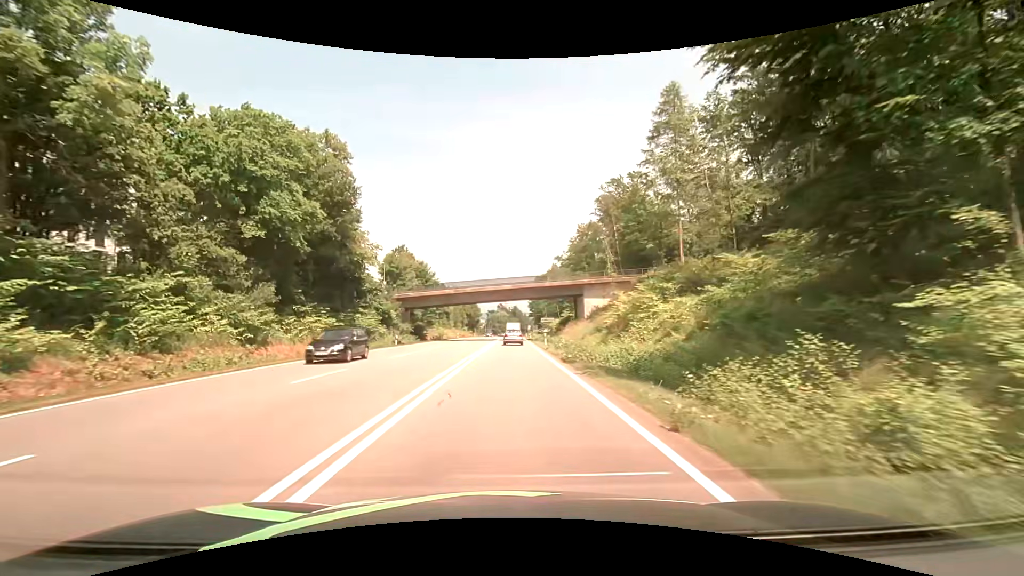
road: secondary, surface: asphalt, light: Day
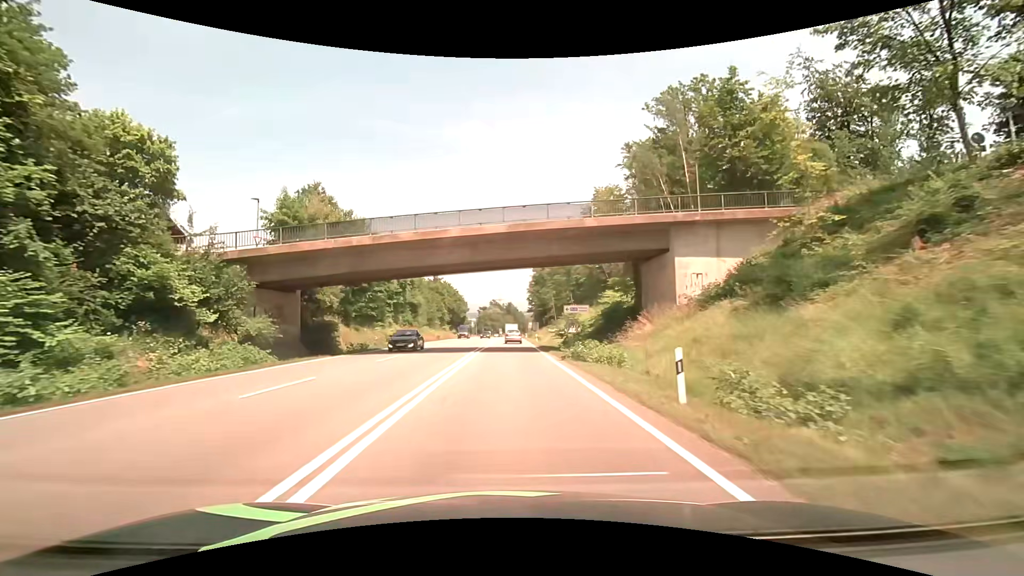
(0.0, +36.8) m; 0°
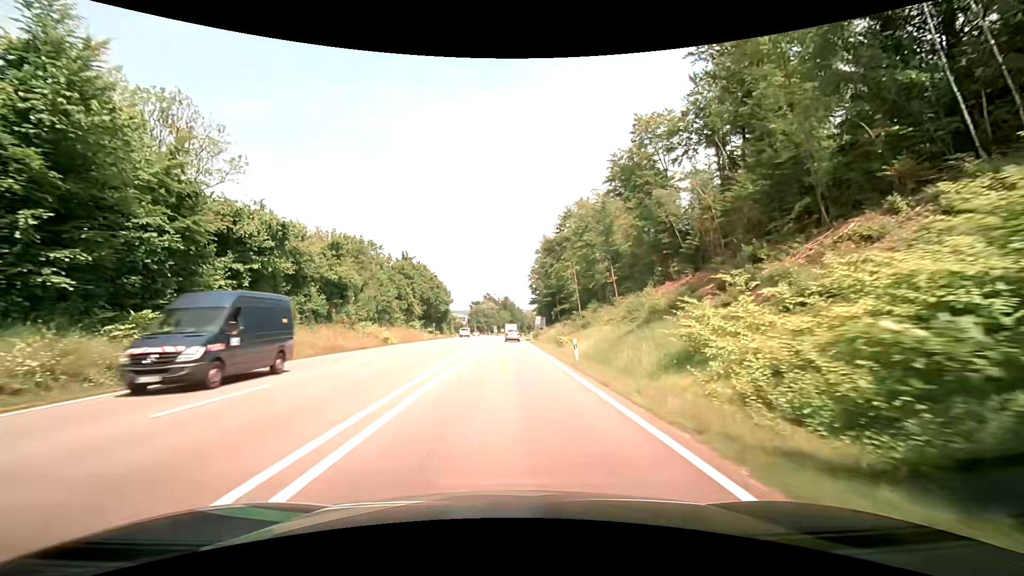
(+0.1, +36.7) m; +2°
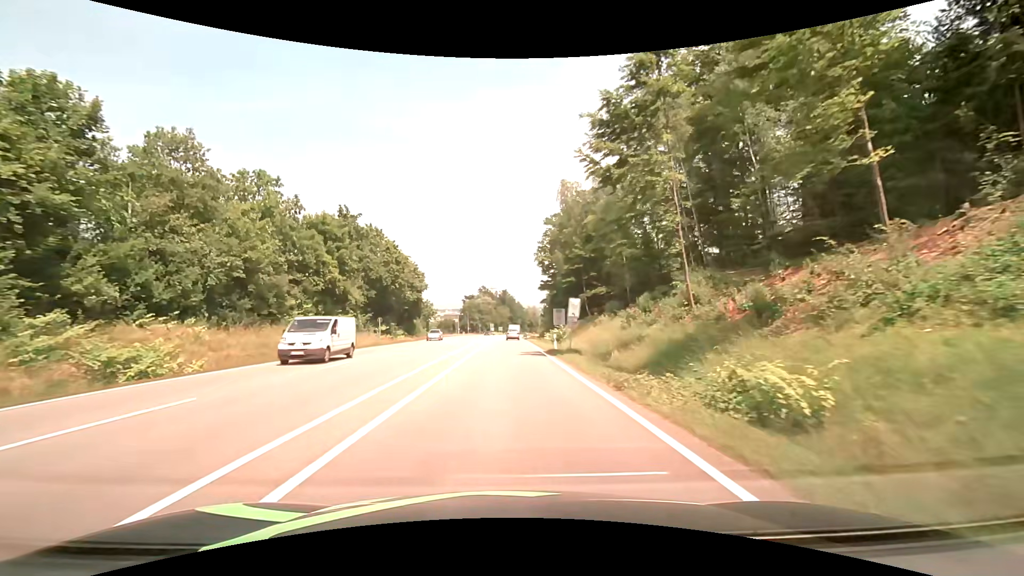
(-1.0, +36.7) m; -2°
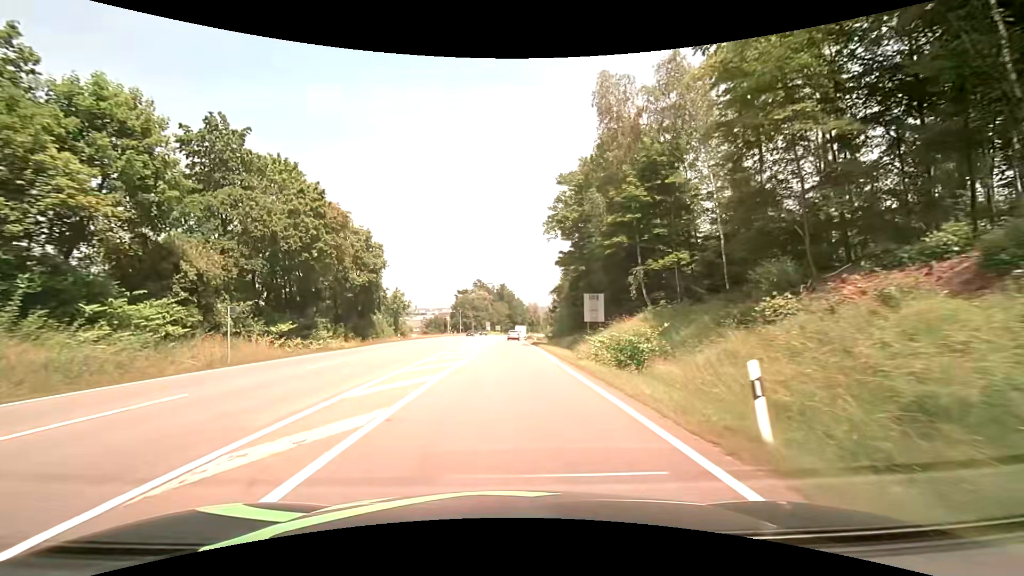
(-0.1, +27.5) m; 0°
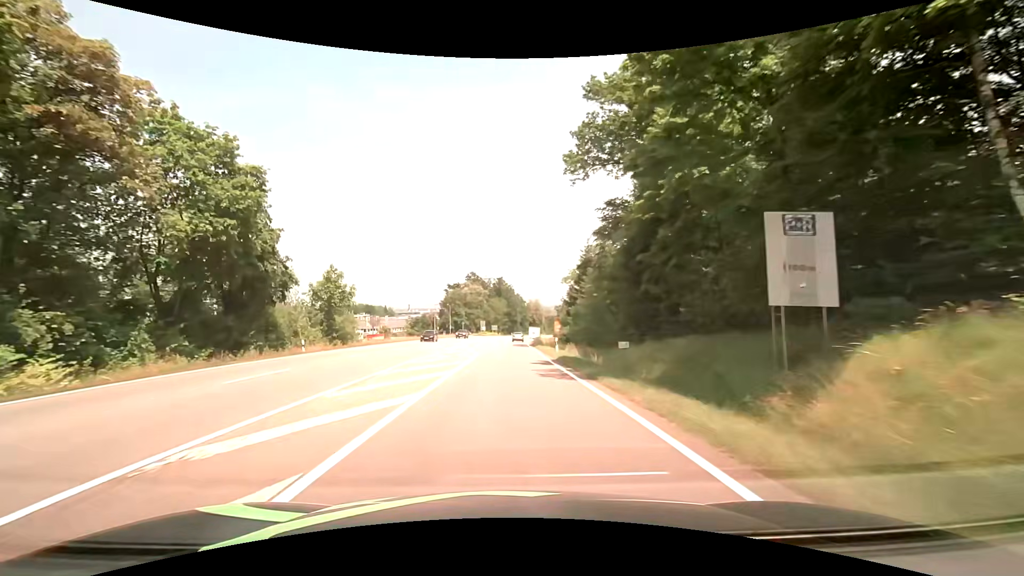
(0.0, +27.5) m; 0°
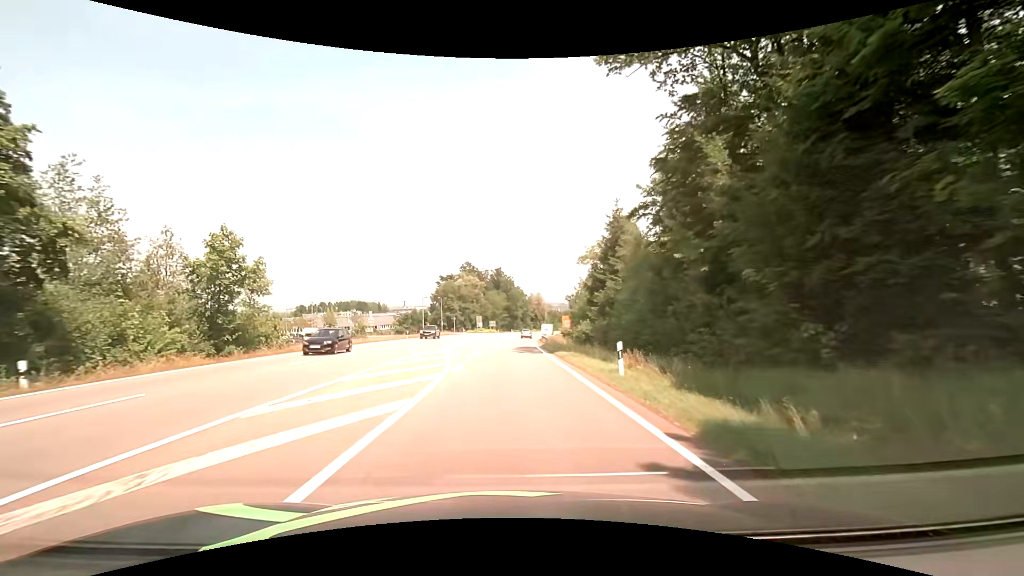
(0.0, +18.4) m; -1°
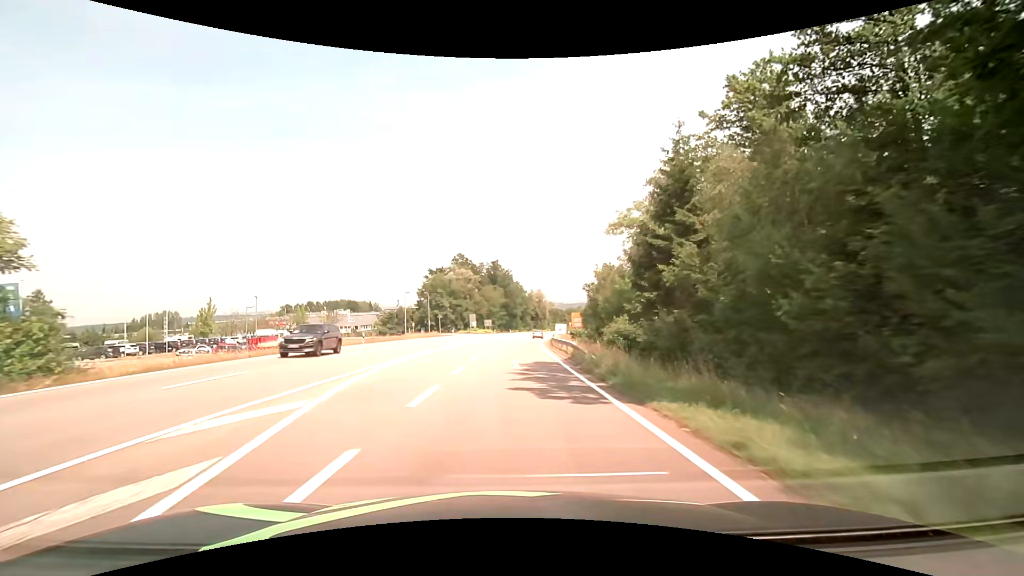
(+0.2, +18.4) m; +1°
